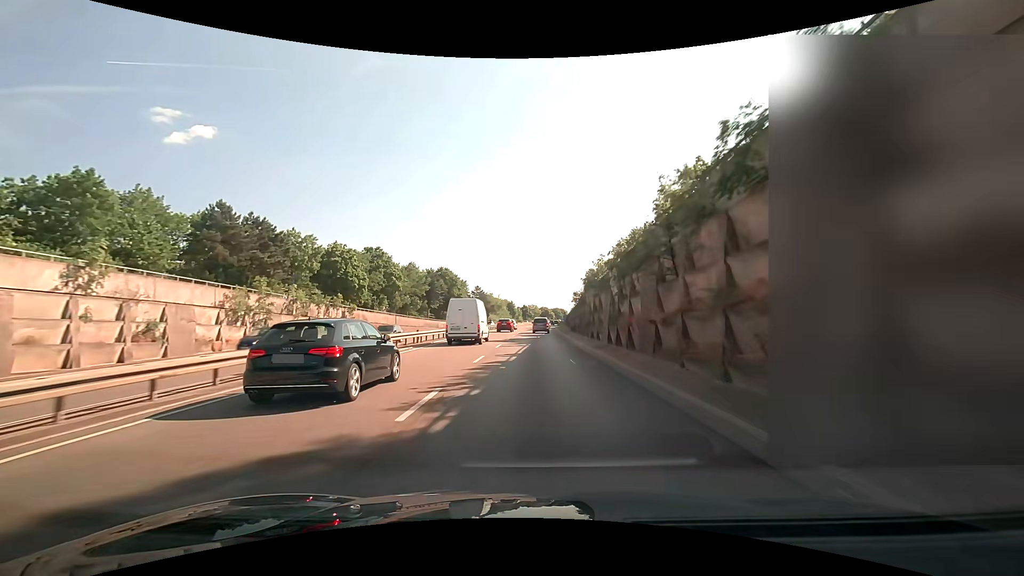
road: trunk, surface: asphalt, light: Day
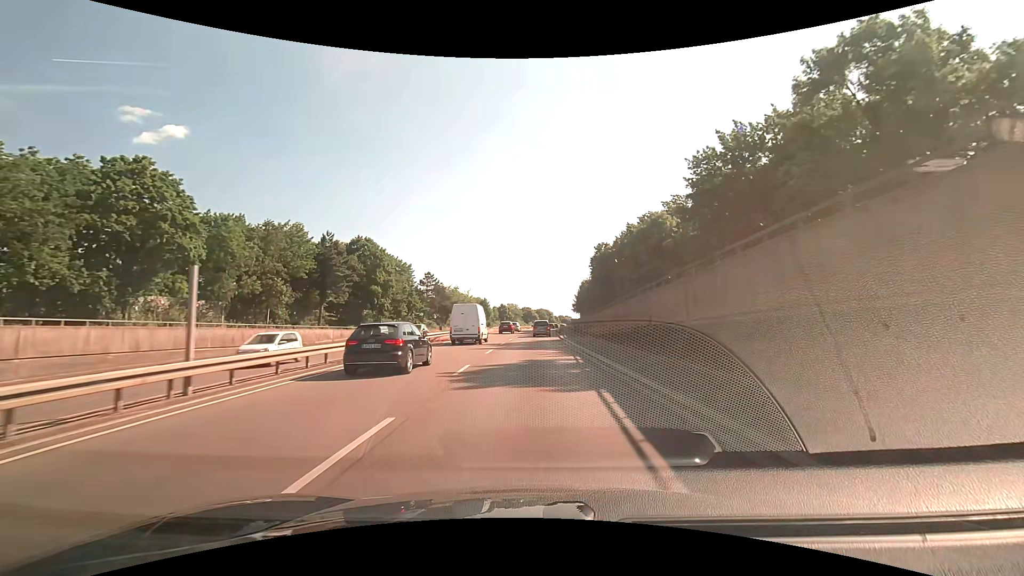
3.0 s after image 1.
(+1.0, +56.6) m; +2°
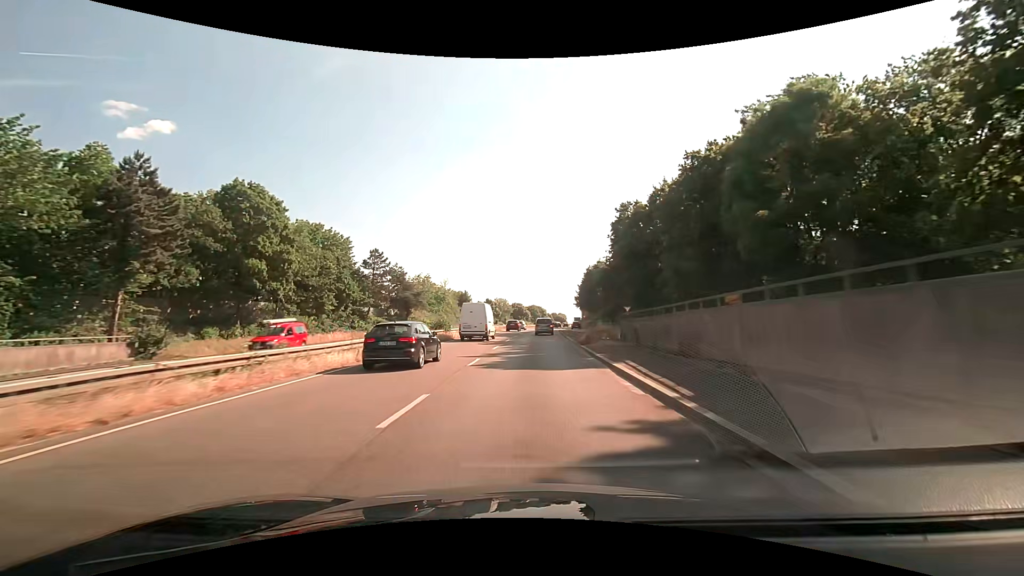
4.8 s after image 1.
(+0.2, +33.4) m; +1°
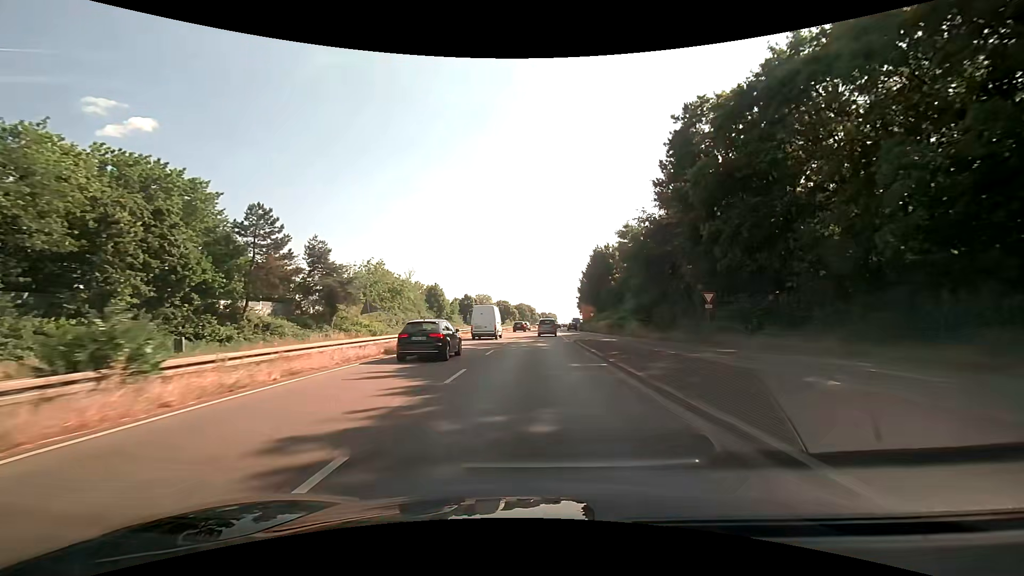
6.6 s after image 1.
(+0.4, +31.3) m; +2°
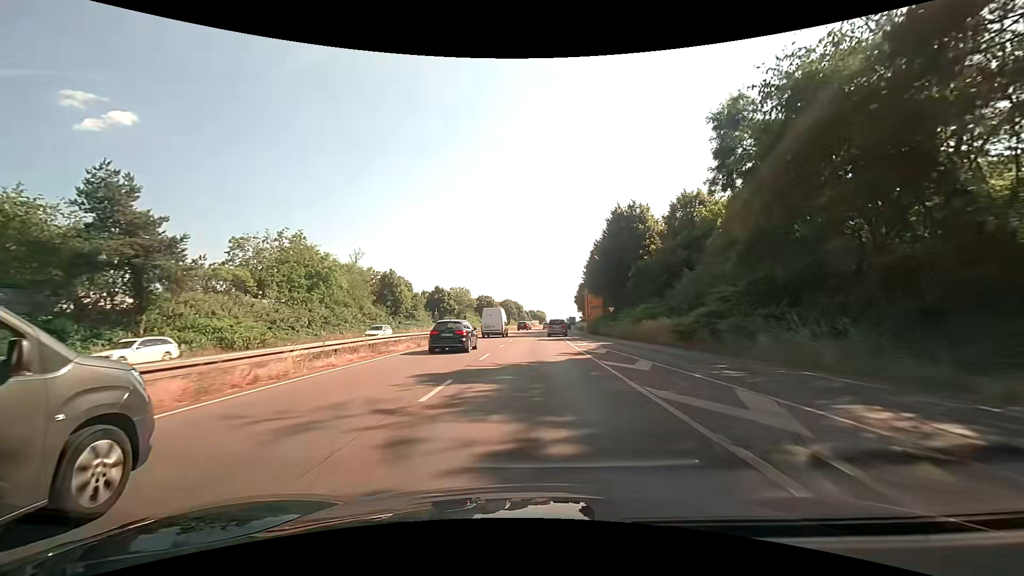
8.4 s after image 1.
(+0.1, +29.5) m; +1°
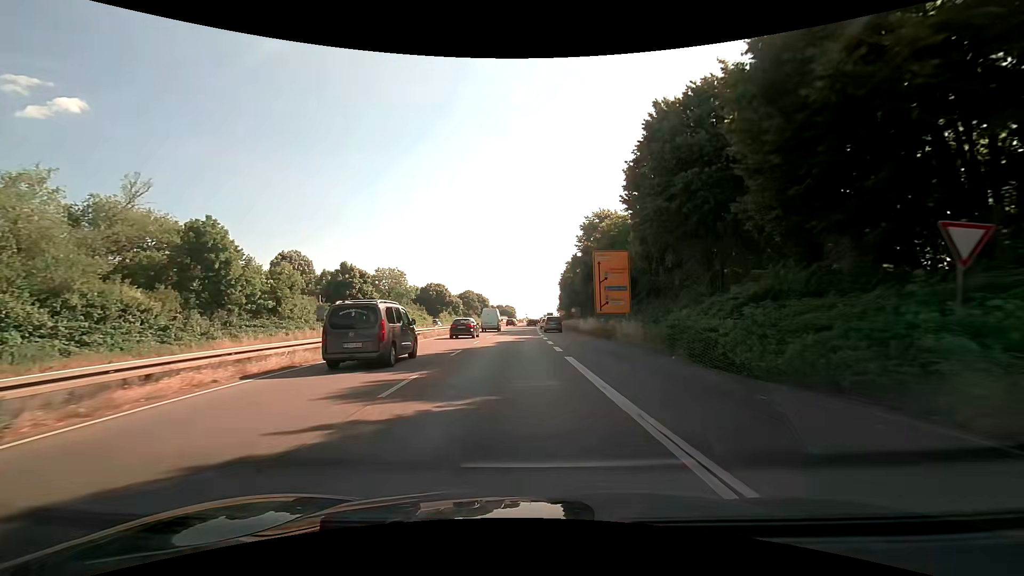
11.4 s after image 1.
(+1.1, +44.4) m; +4°
